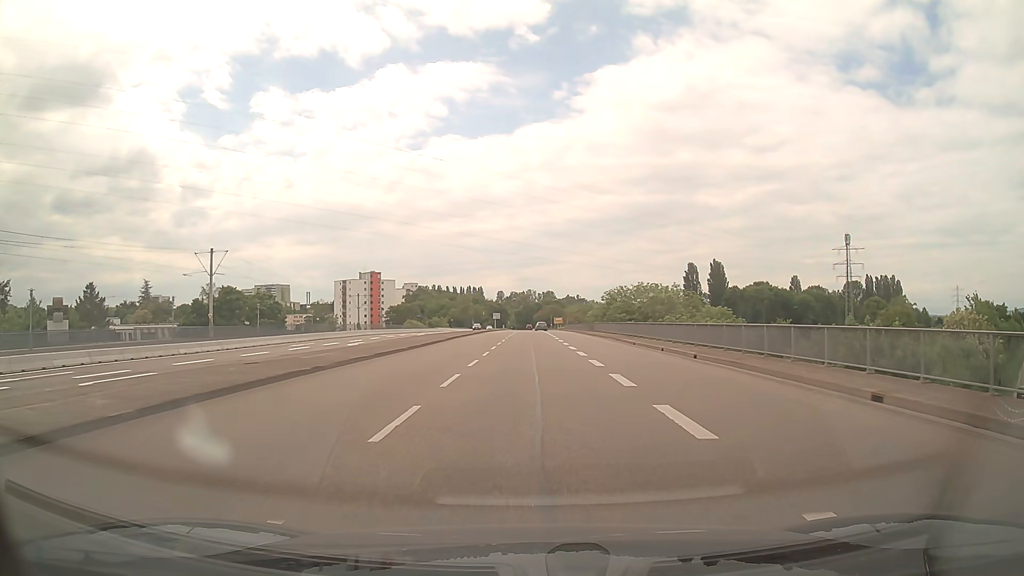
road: secondary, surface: asphalt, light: Day
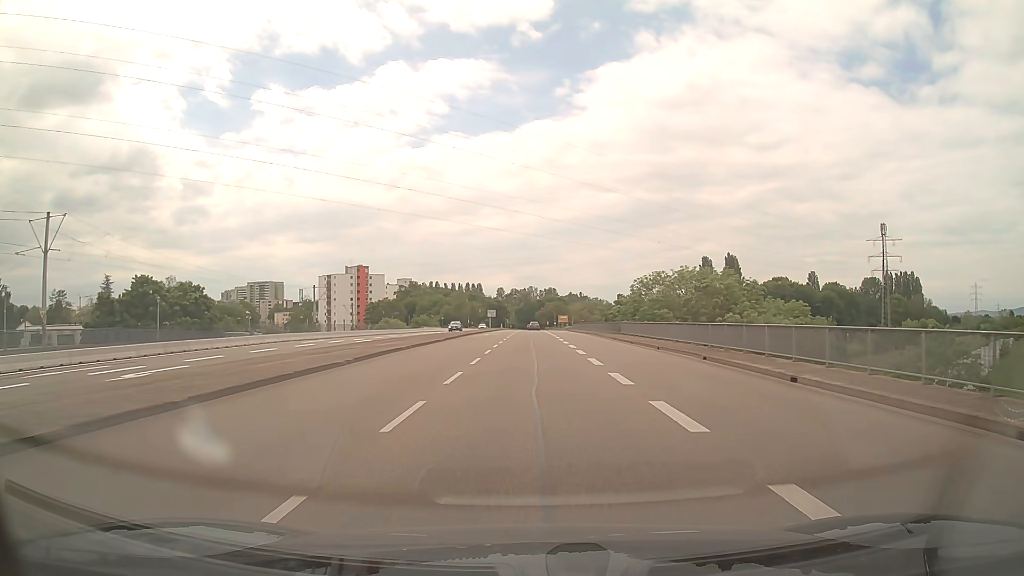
(-0.1, +23.1) m; 0°
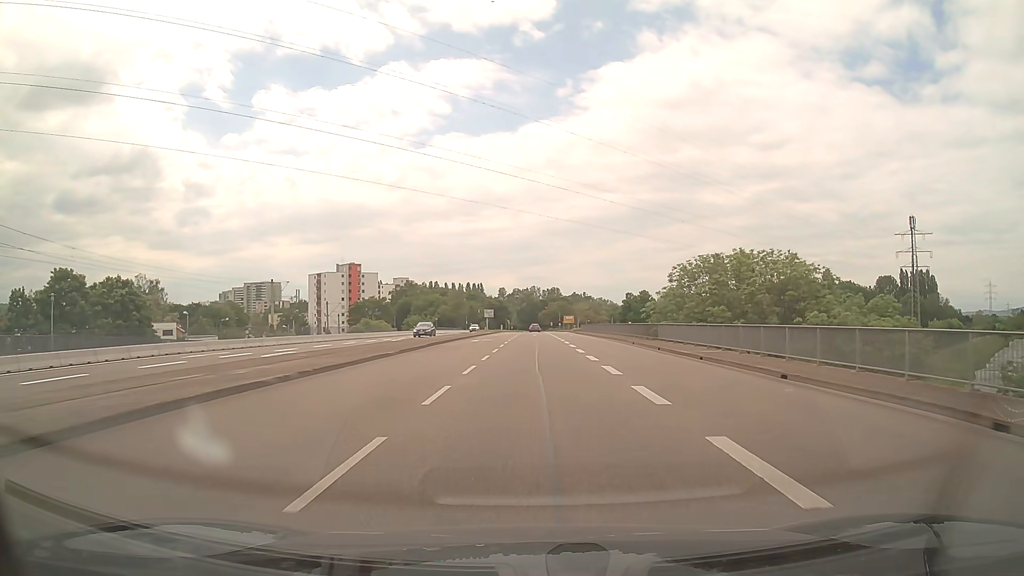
(-0.1, +15.3) m; 0°
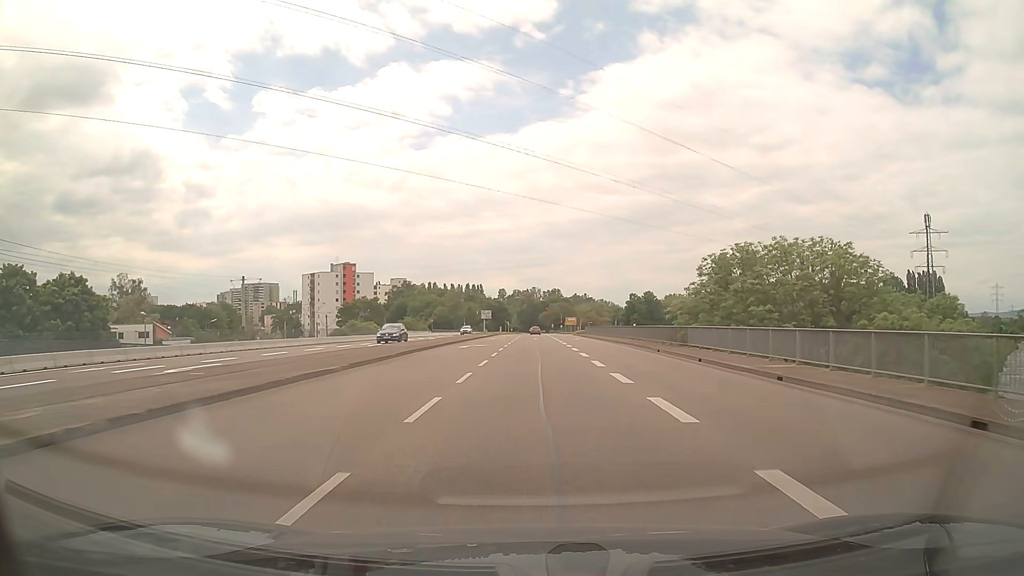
(0.0, +7.6) m; 0°
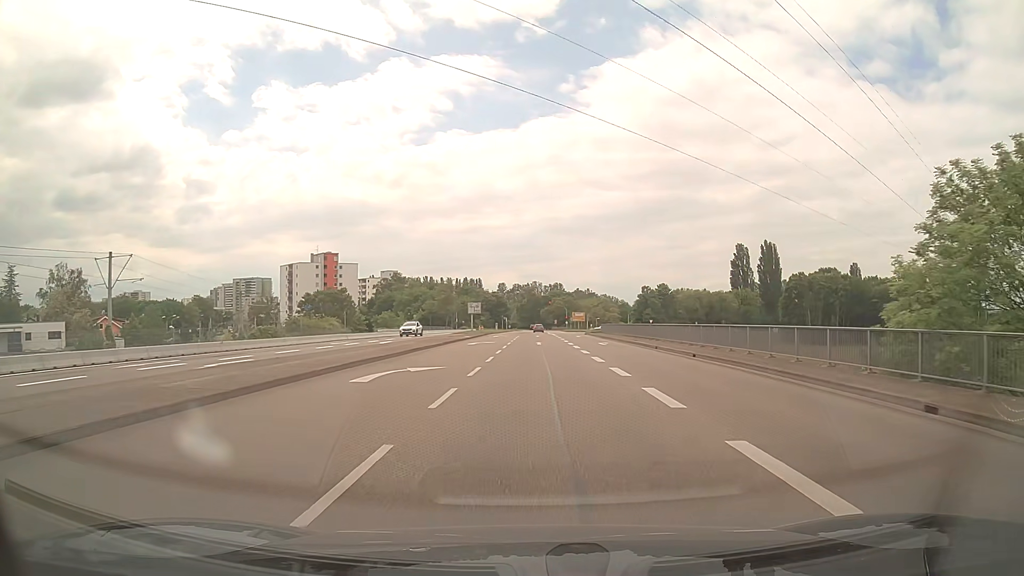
(0.0, +22.6) m; 0°
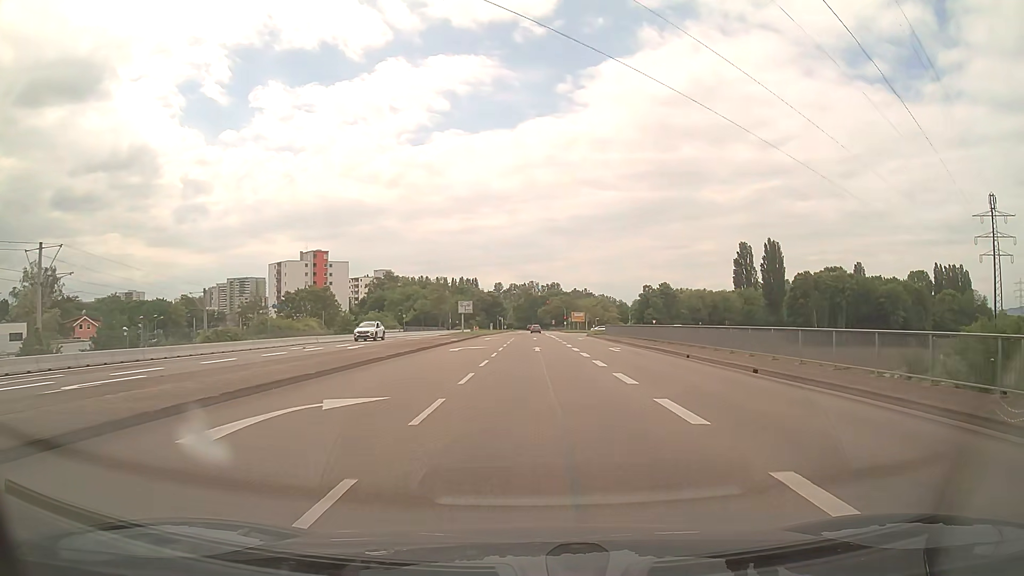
(0.0, +7.4) m; 0°
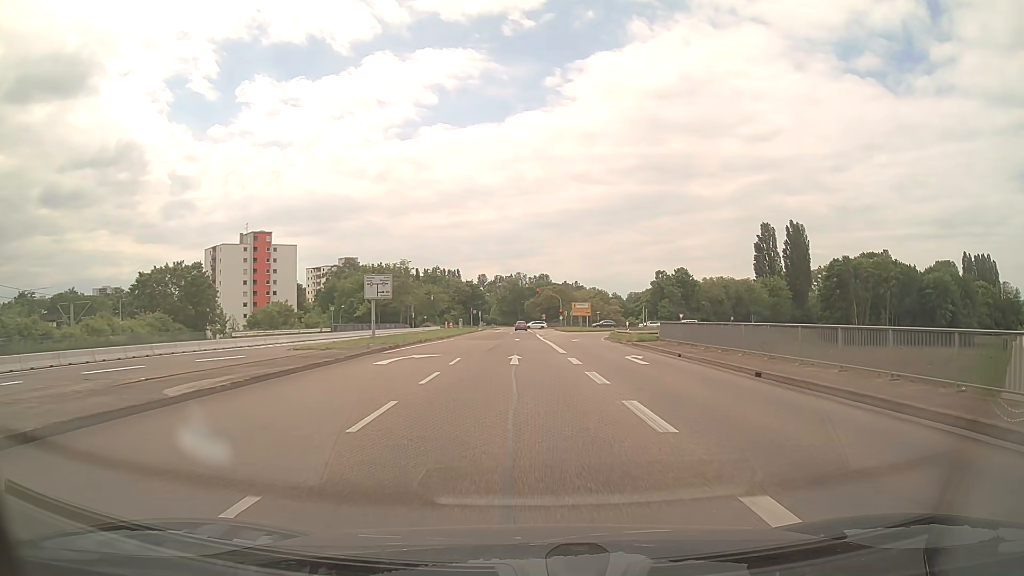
(+0.5, +36.4) m; +1°
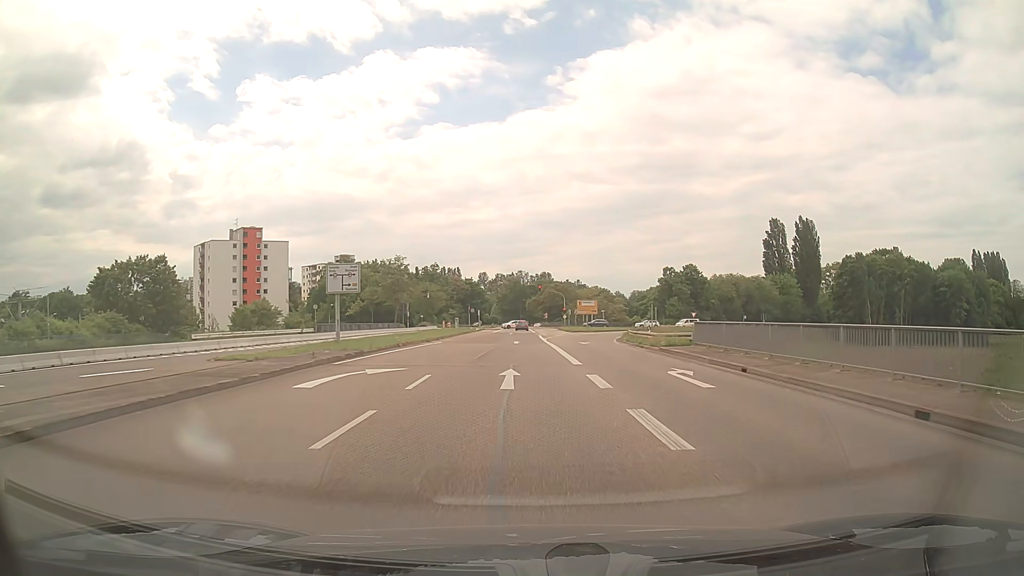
(0.0, +7.1) m; 0°
